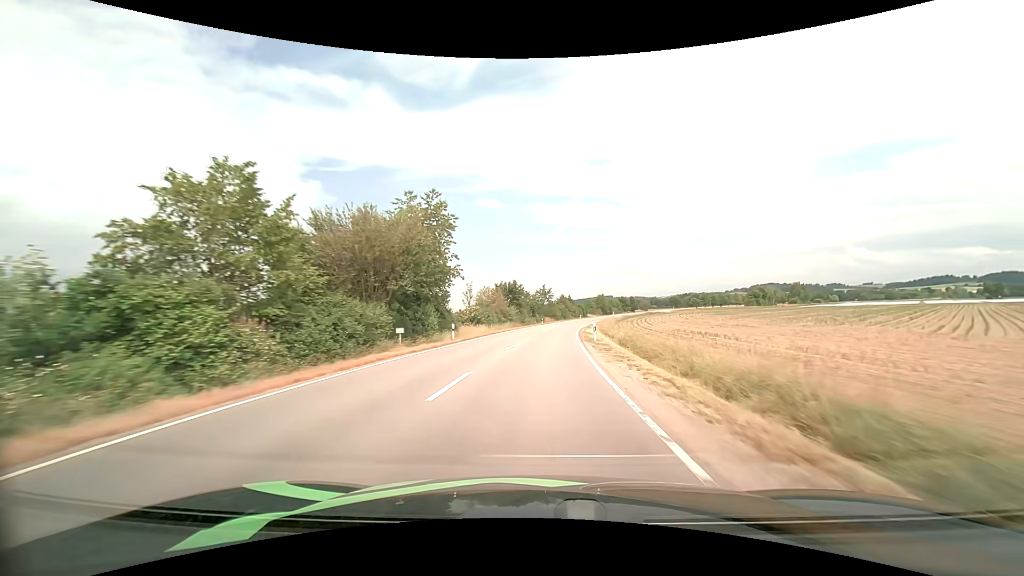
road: tertiary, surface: asphalt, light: Day
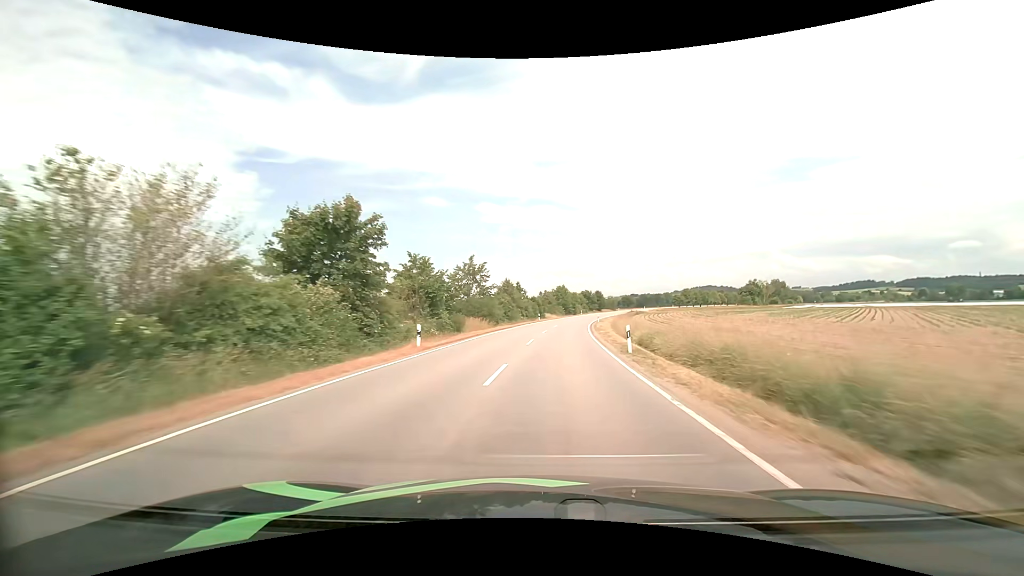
(+2.9, +59.3) m; +6°
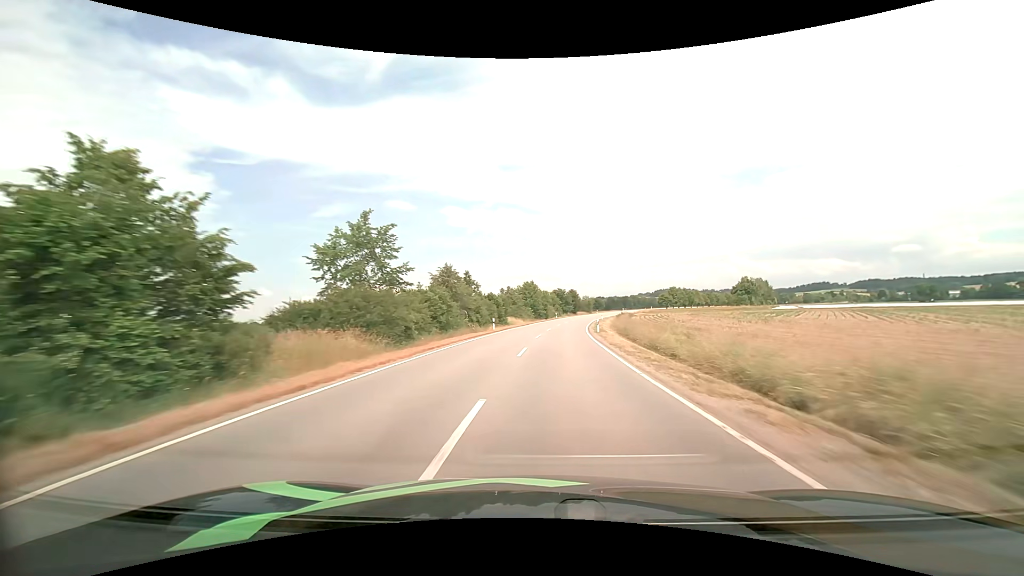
(+1.0, +29.9) m; +4°
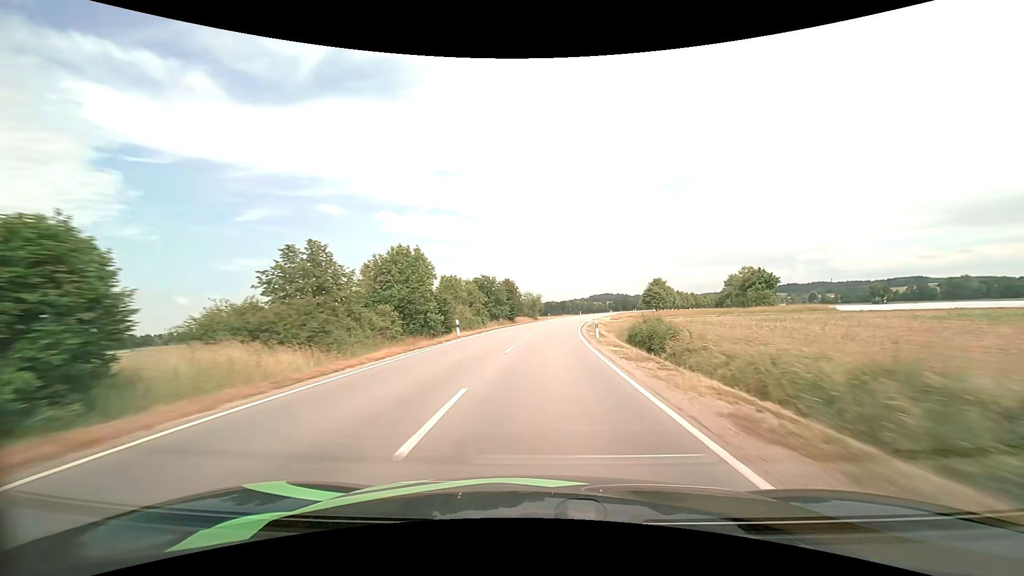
(+4.2, +59.6) m; +8°
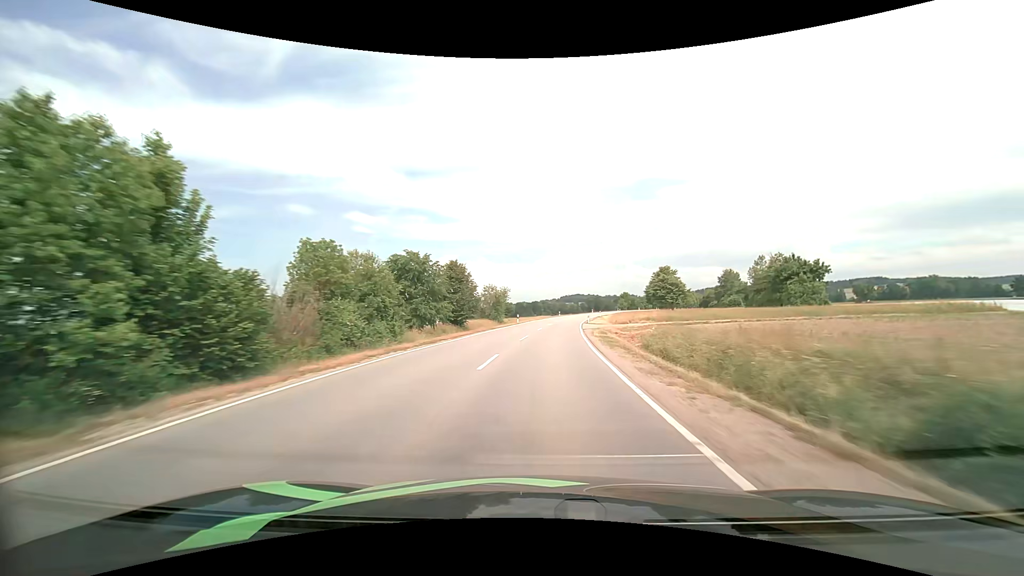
(+0.7, +29.8) m; +3°
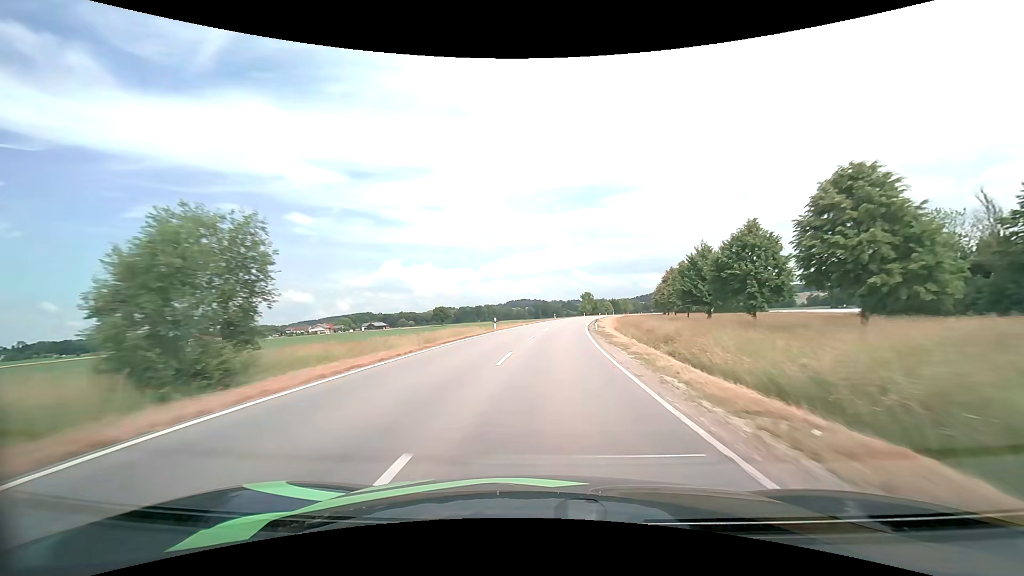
(+3.2, +59.3) m; +6°
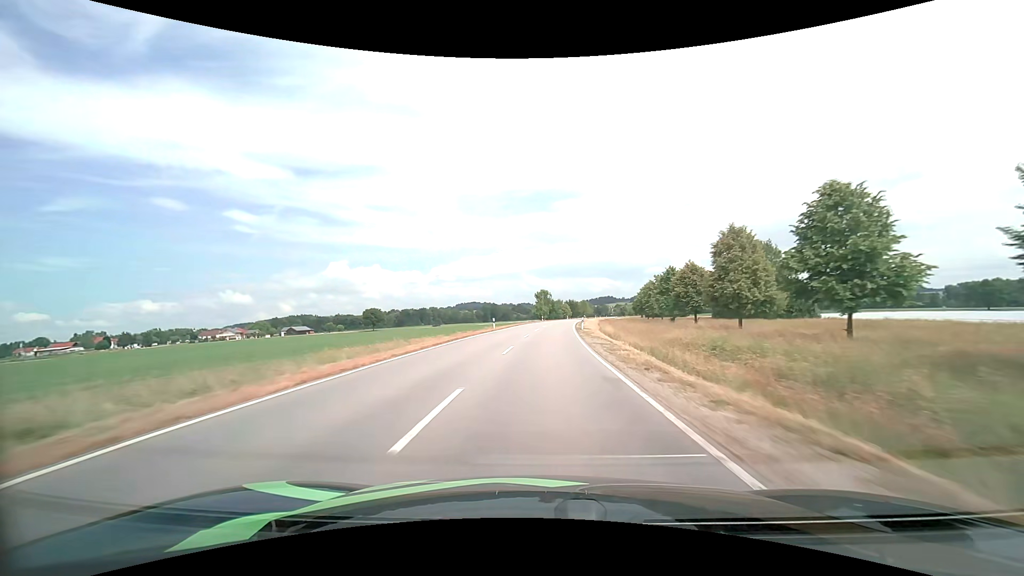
(+2.4, +44.3) m; +6°
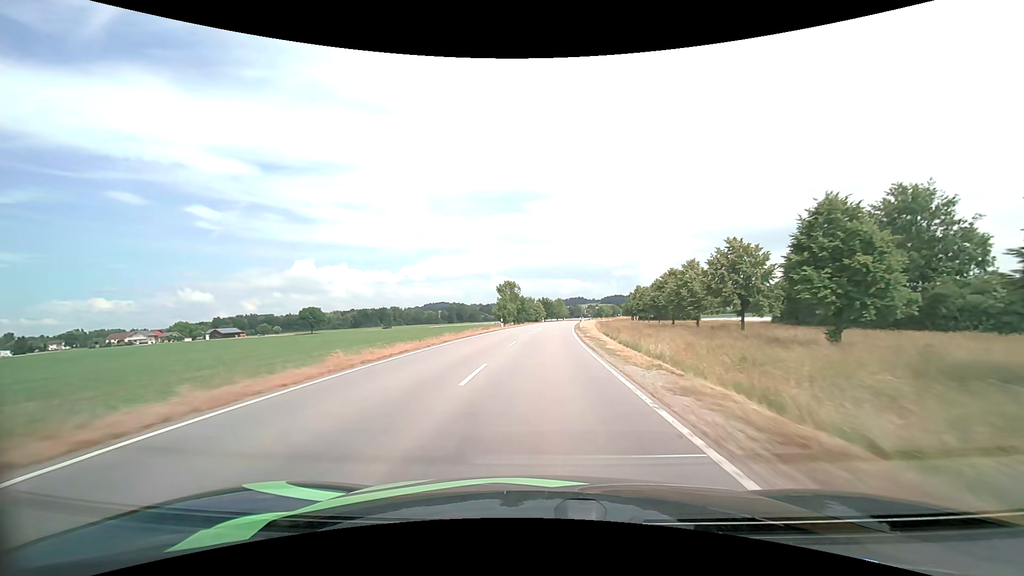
(+1.5, +44.2) m; +3°
(0, +10) (0, +20) (+1, +30) (+1, +40) (+1, +50) (+2, +60) (+3, +70) (+4, +80) (+5, +90) (+6, +100) m
